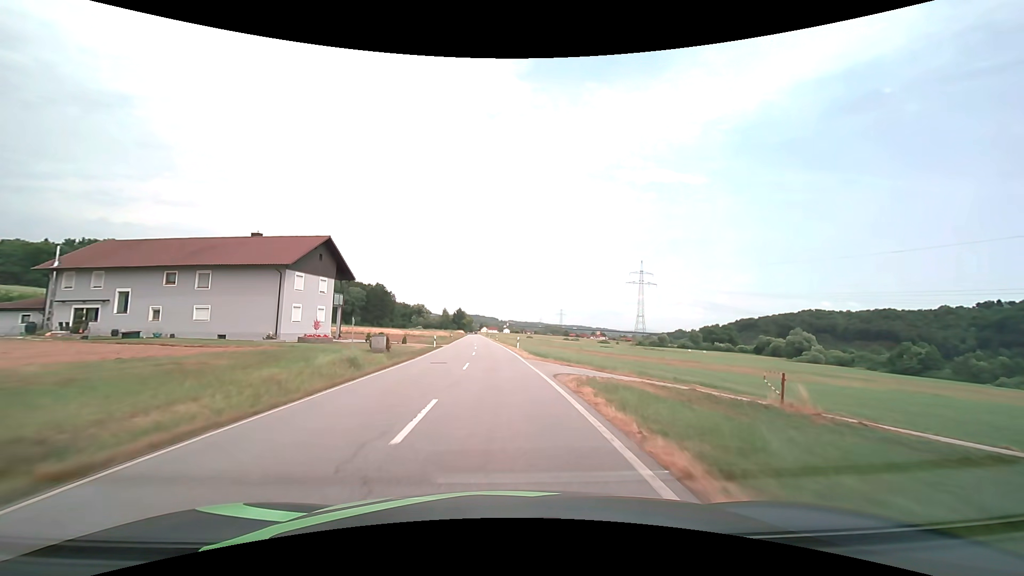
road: secondary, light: Day
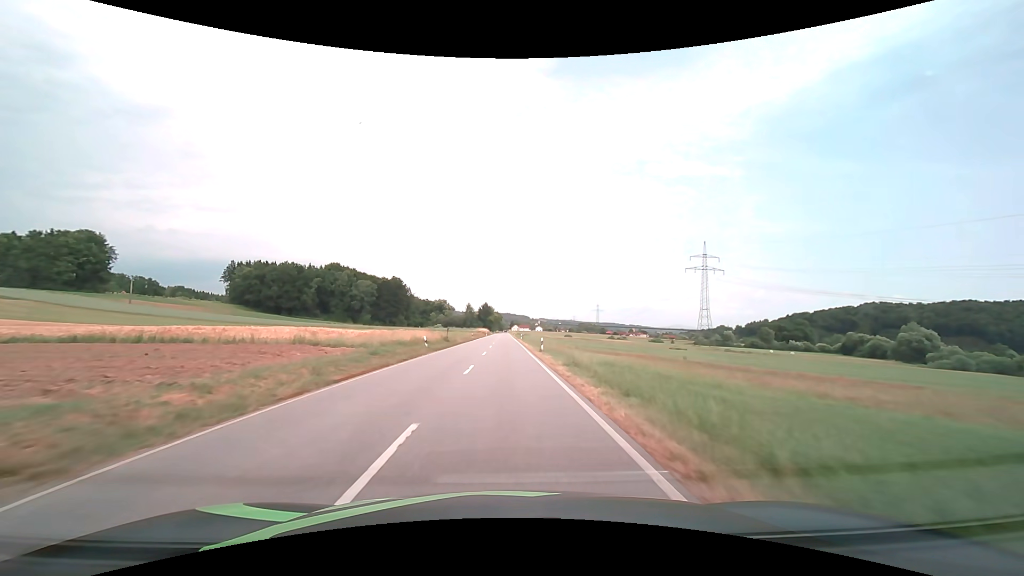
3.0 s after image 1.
(-1.8, +51.4) m; -4°
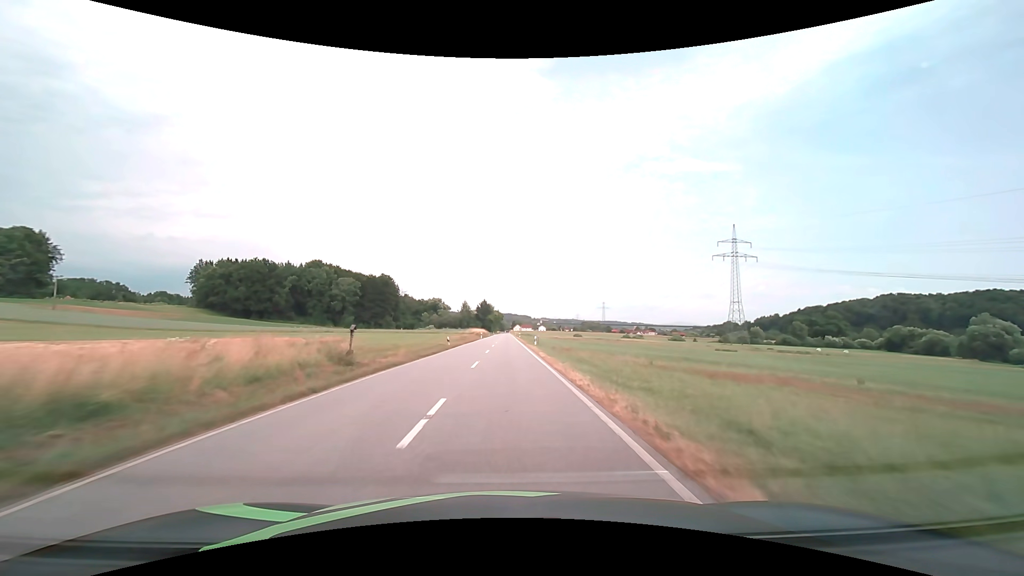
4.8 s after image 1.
(0.0, +33.6) m; 0°
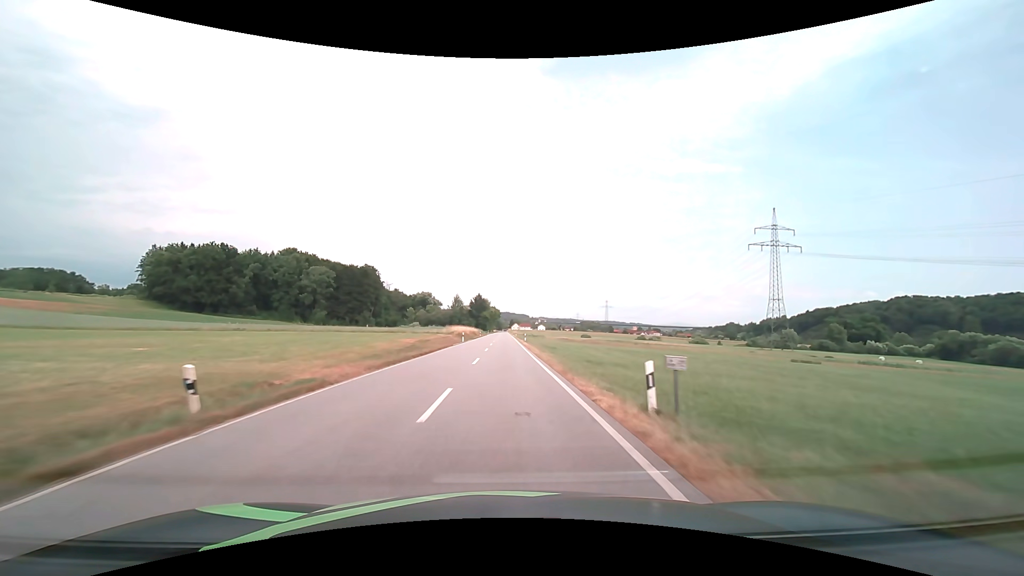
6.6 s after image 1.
(0.0, +34.8) m; 0°
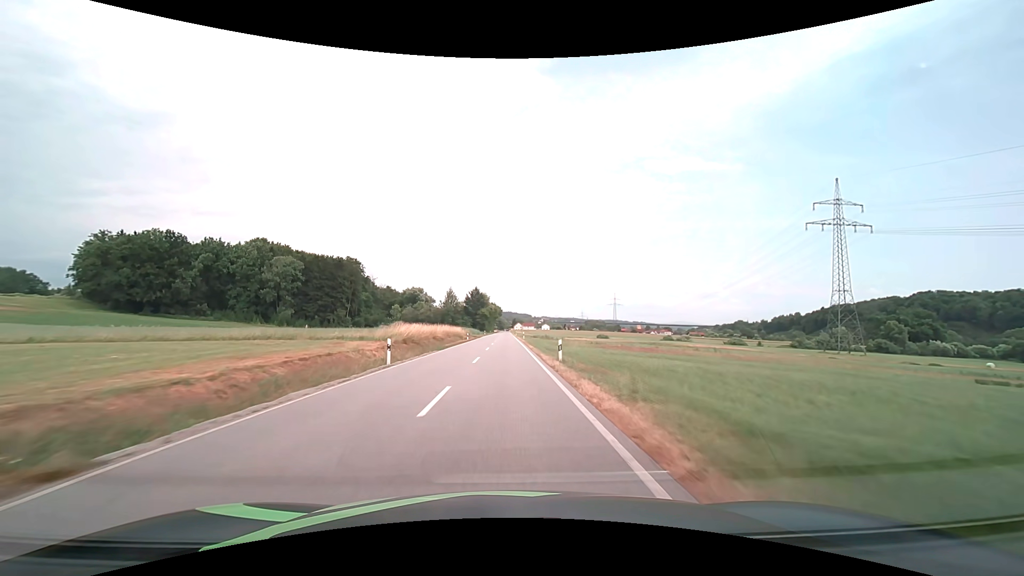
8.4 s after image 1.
(+0.1, +35.6) m; 0°
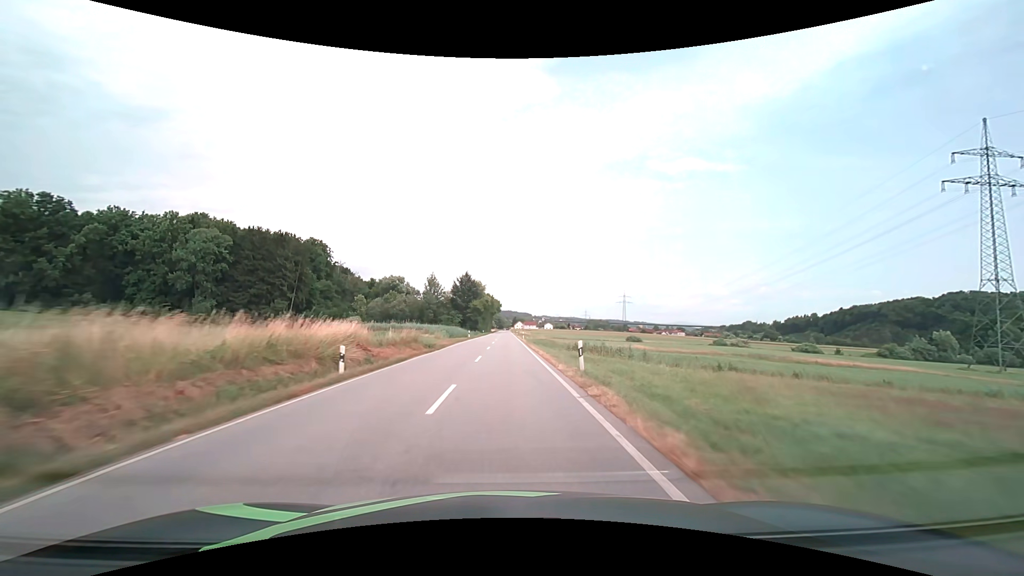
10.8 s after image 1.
(-0.1, +48.1) m; 0°
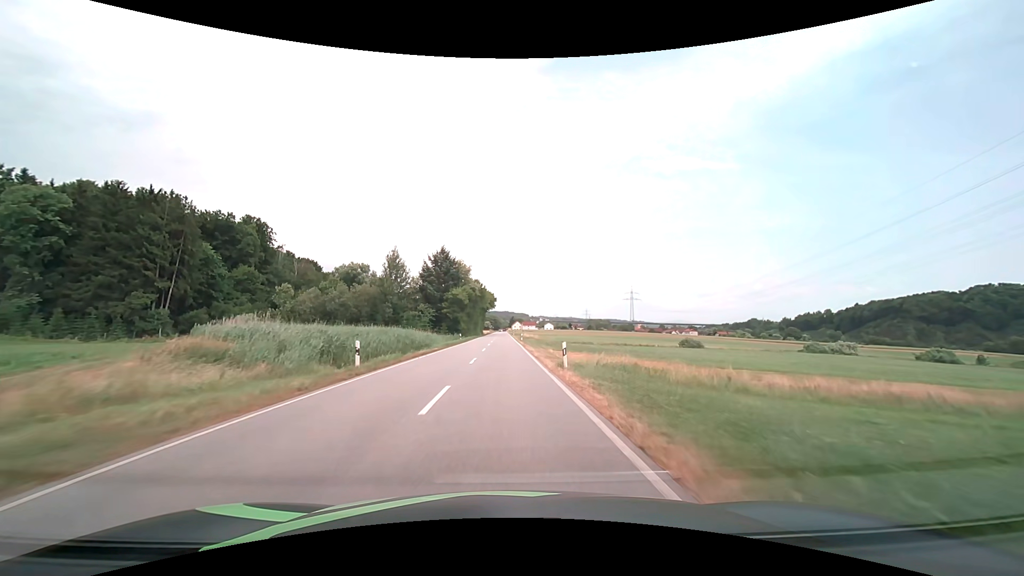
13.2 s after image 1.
(+0.1, +48.0) m; 0°
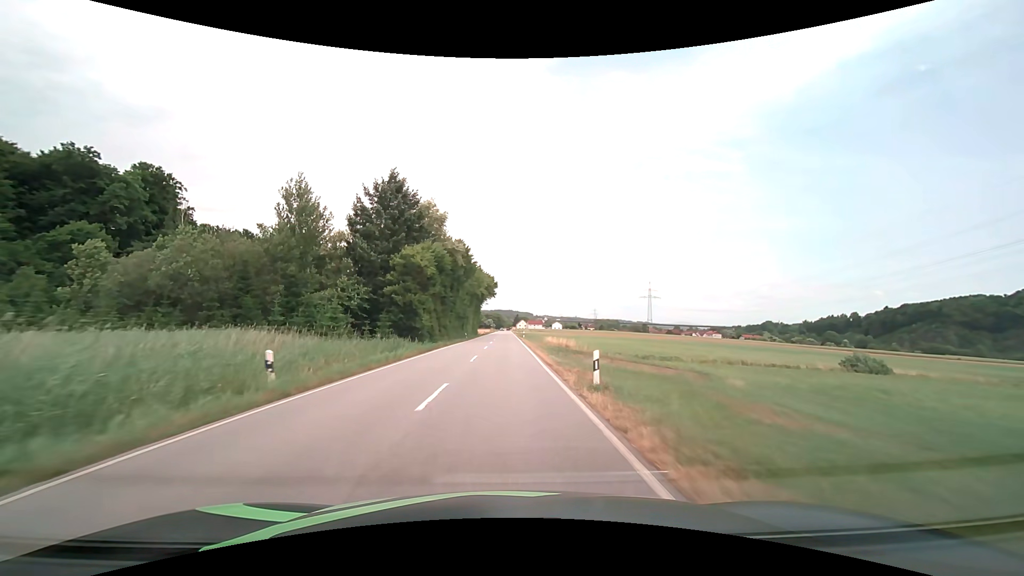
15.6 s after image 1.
(-0.2, +47.8) m; 0°
(0, +10) (0, +20) (0, +30) (0, +40) (0, +50) (0, +60) (0, +70) (0, +80) (0, +90) (0, +100) m
